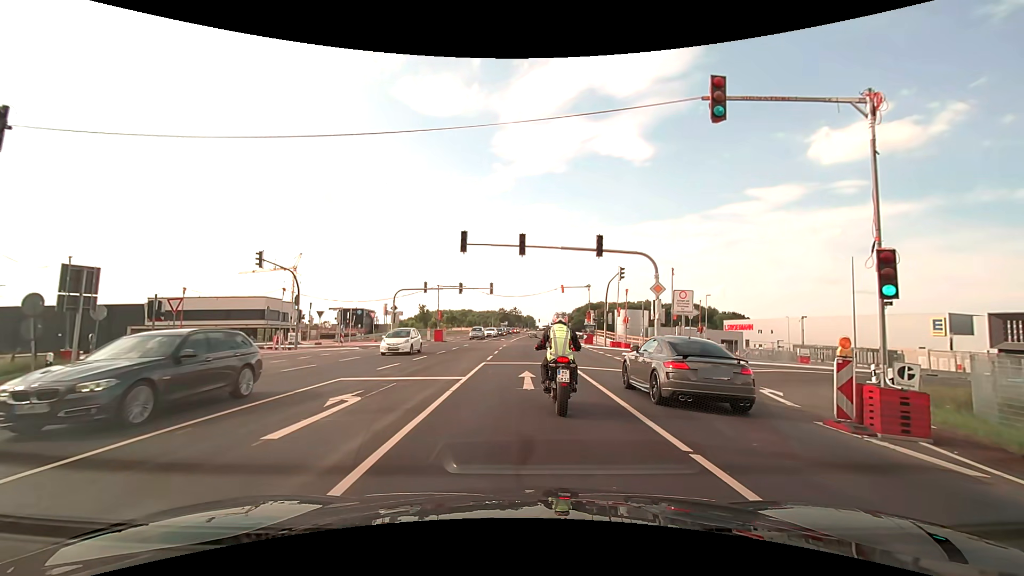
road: primary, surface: asphalt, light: Day
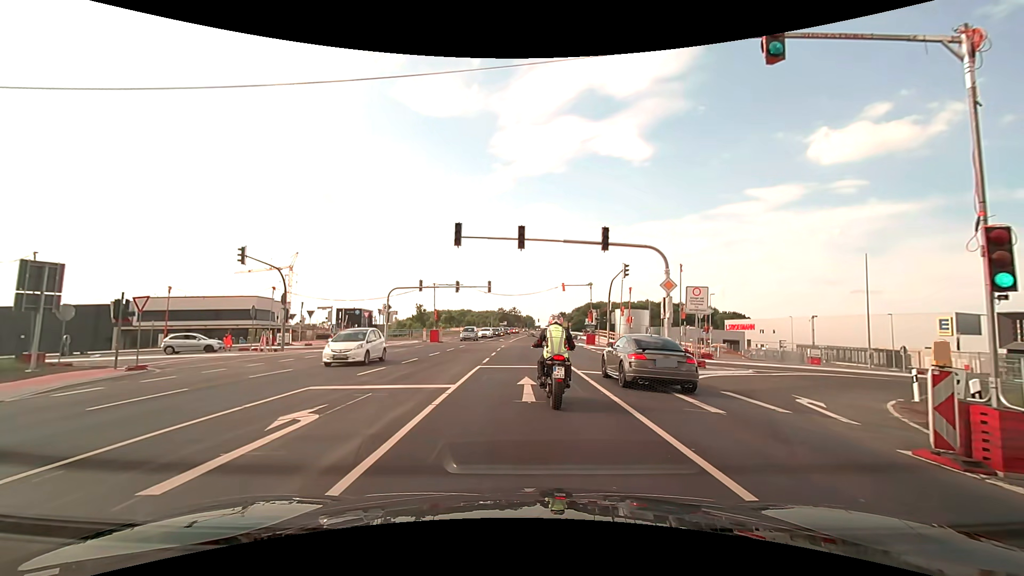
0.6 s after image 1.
(0.0, +2.2) m; 0°
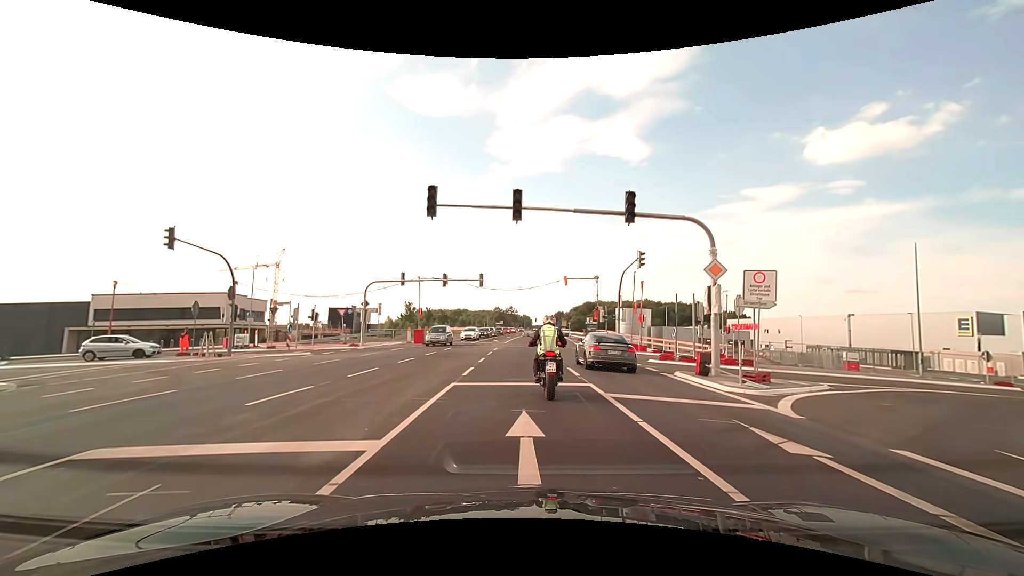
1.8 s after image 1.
(0.0, +6.5) m; 0°
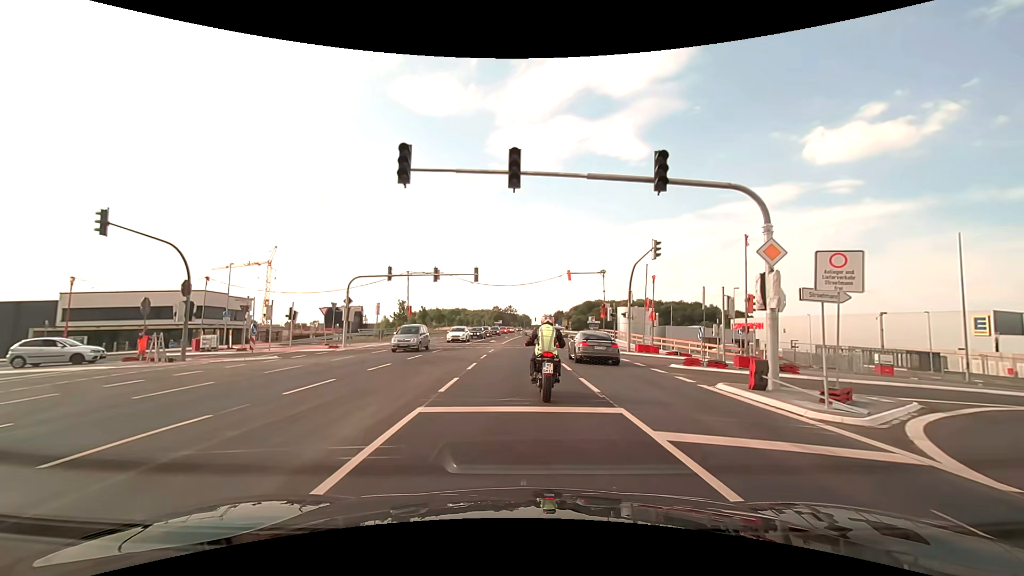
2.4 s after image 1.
(0.0, +4.2) m; 0°
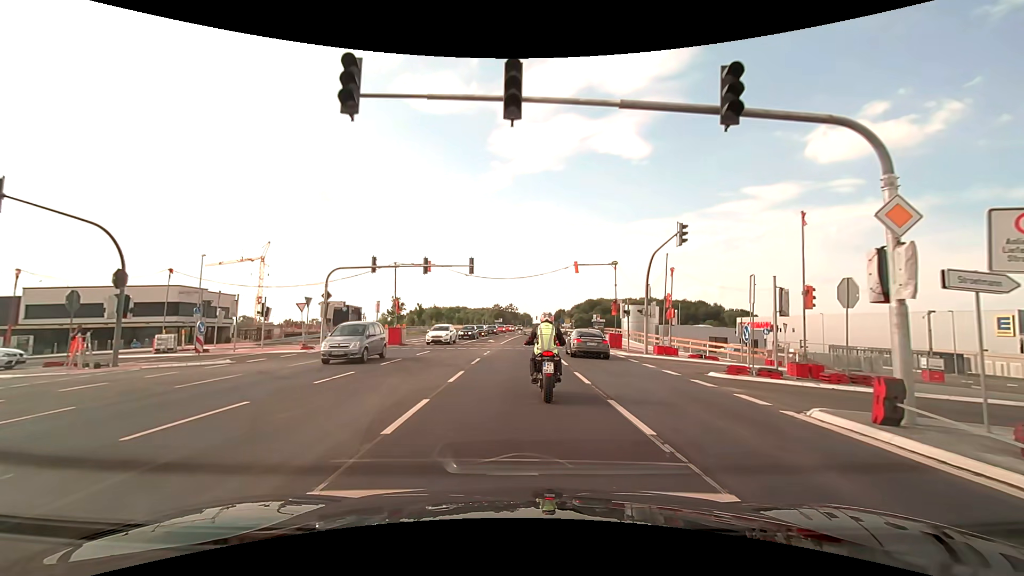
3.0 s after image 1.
(0.0, +4.6) m; 0°
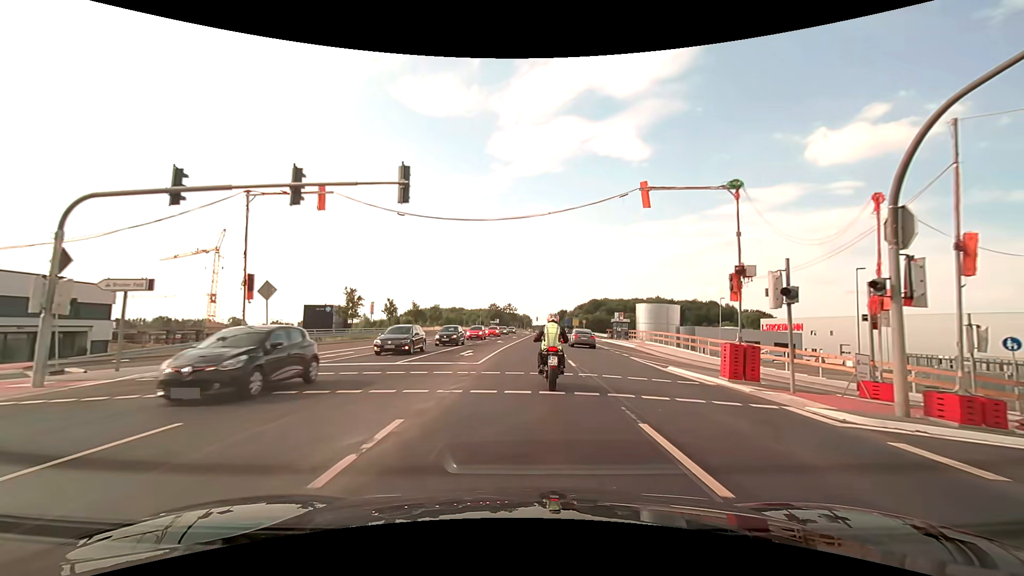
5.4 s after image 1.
(-0.1, +20.4) m; 0°
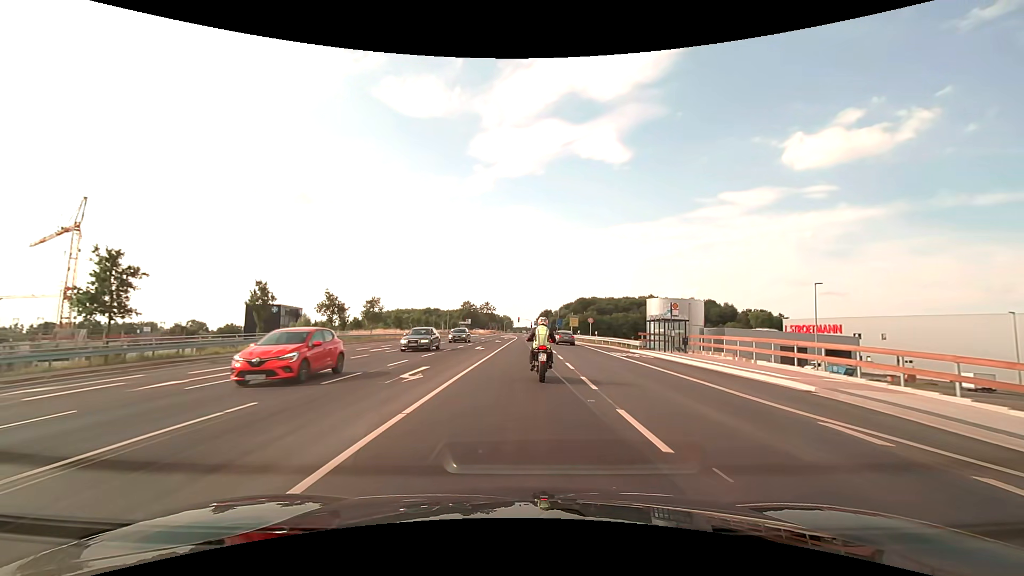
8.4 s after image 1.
(+0.6, +30.6) m; +2°
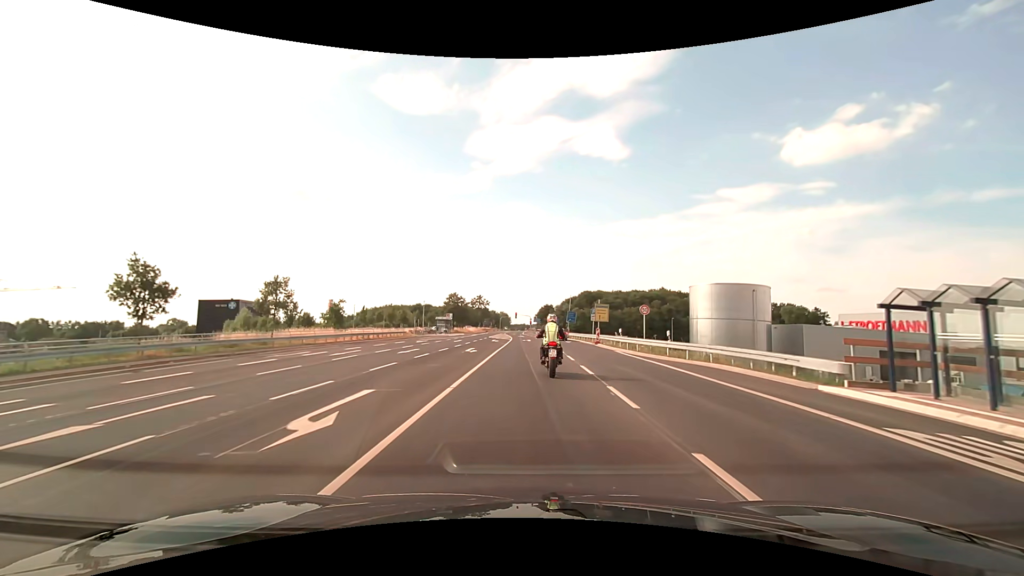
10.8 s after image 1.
(+0.1, +27.4) m; 0°
(0, +10) (0, +20) (0, +30) (0, +40) (0, +50) (0, +60) (-1, +70) (-1, +80) (-2, +90) (-2, +100) m
